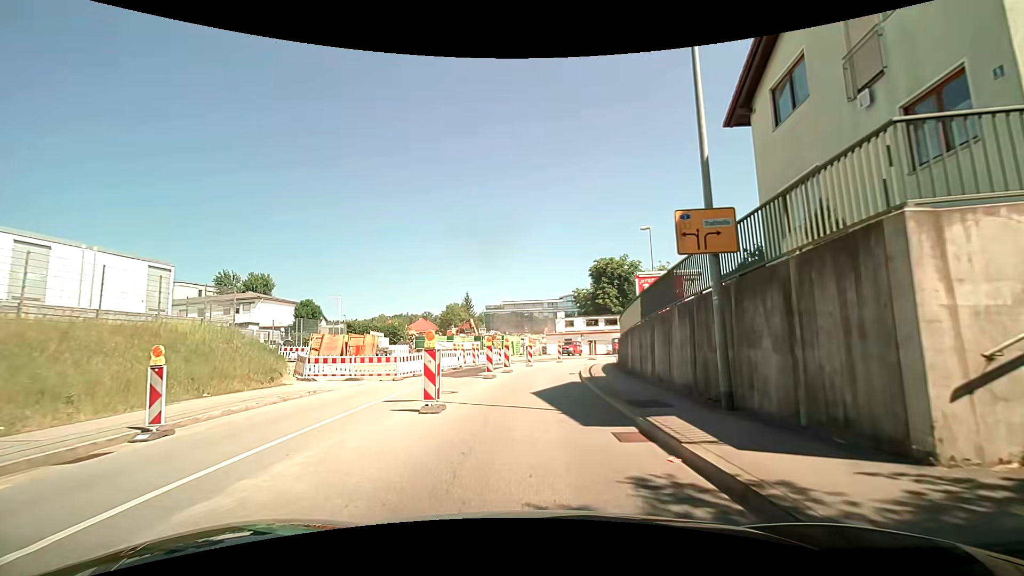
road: tertiary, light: Day
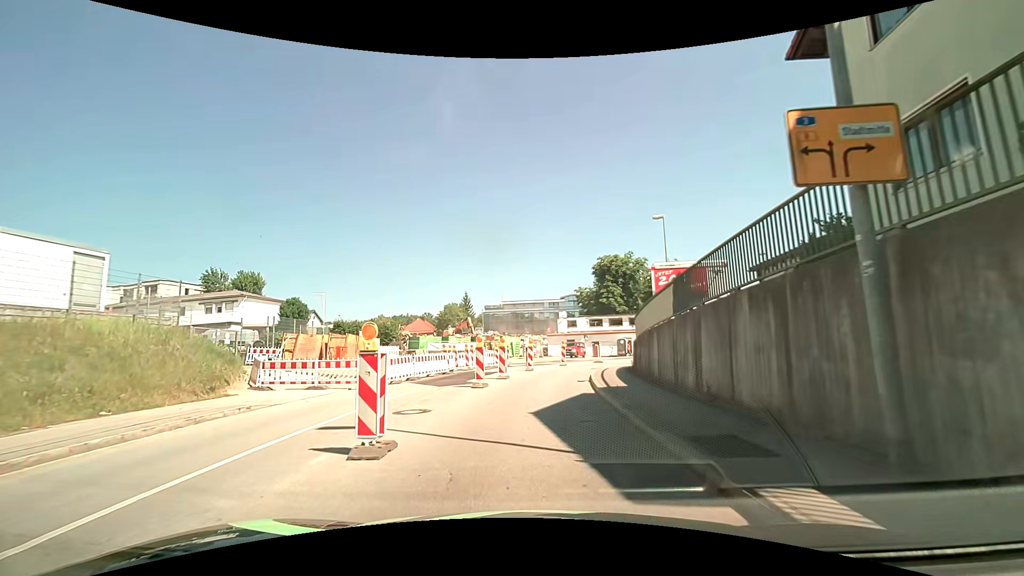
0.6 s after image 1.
(0.0, +3.8) m; -1°
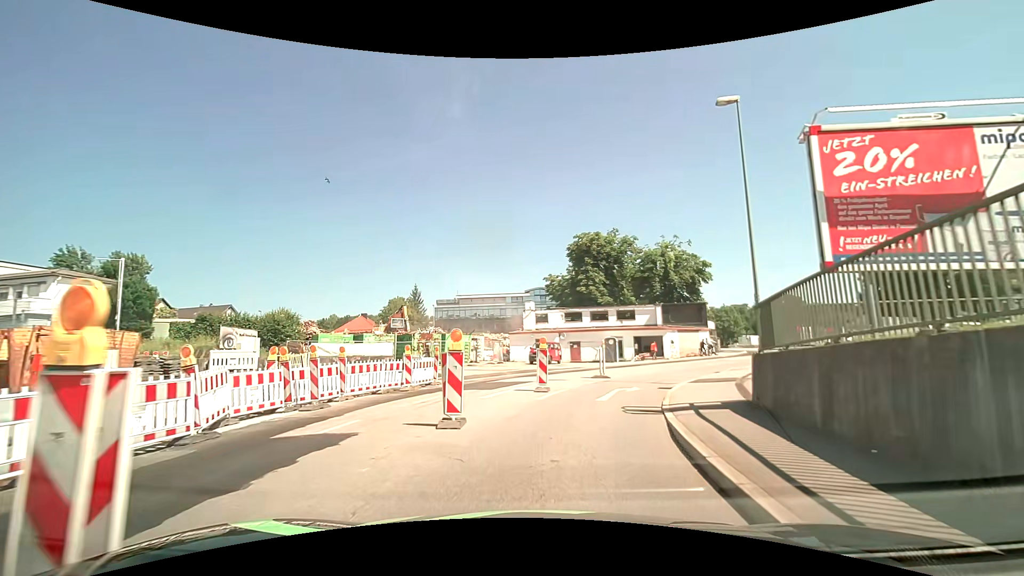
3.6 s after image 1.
(+0.1, +18.0) m; +4°
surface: asphalt
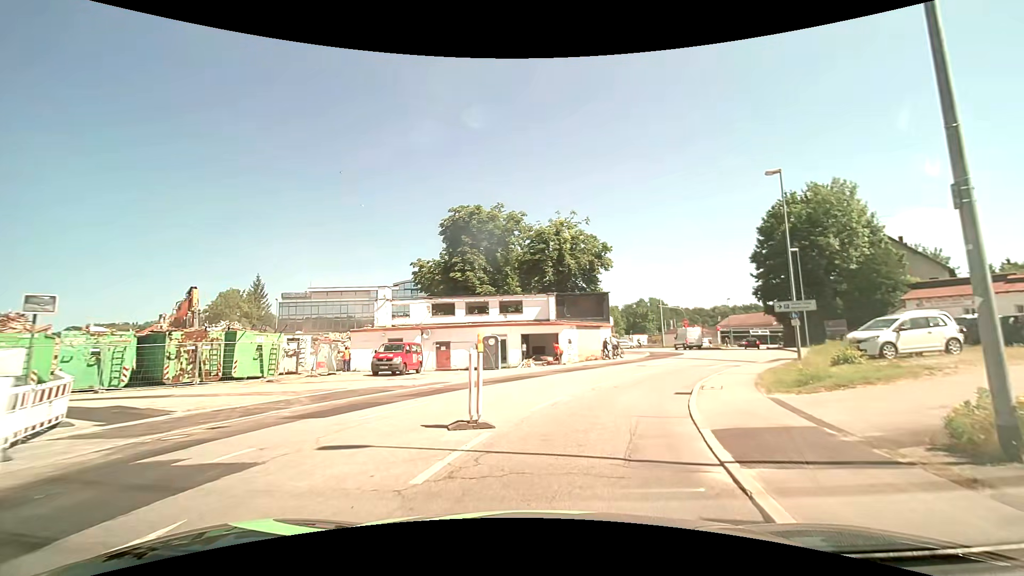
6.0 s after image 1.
(+1.3, +13.3) m; +13°
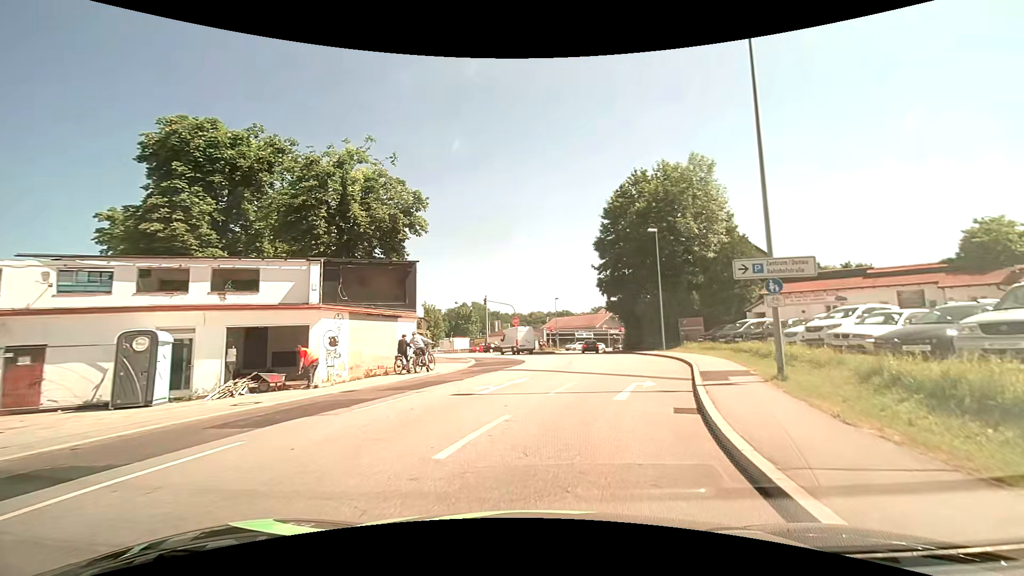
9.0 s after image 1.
(+2.8, +16.4) m; +20°
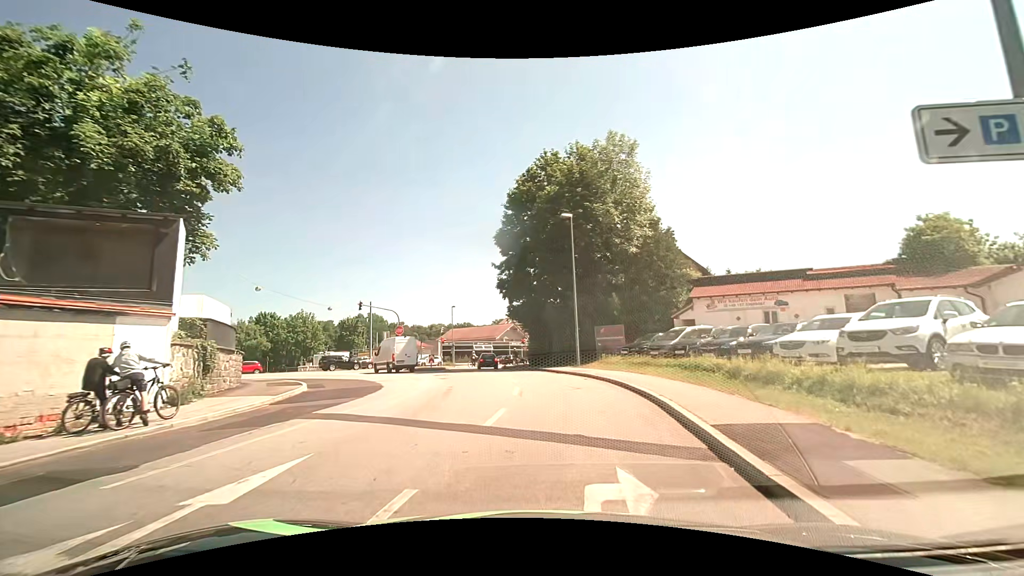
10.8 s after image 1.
(+1.0, +9.8) m; +11°
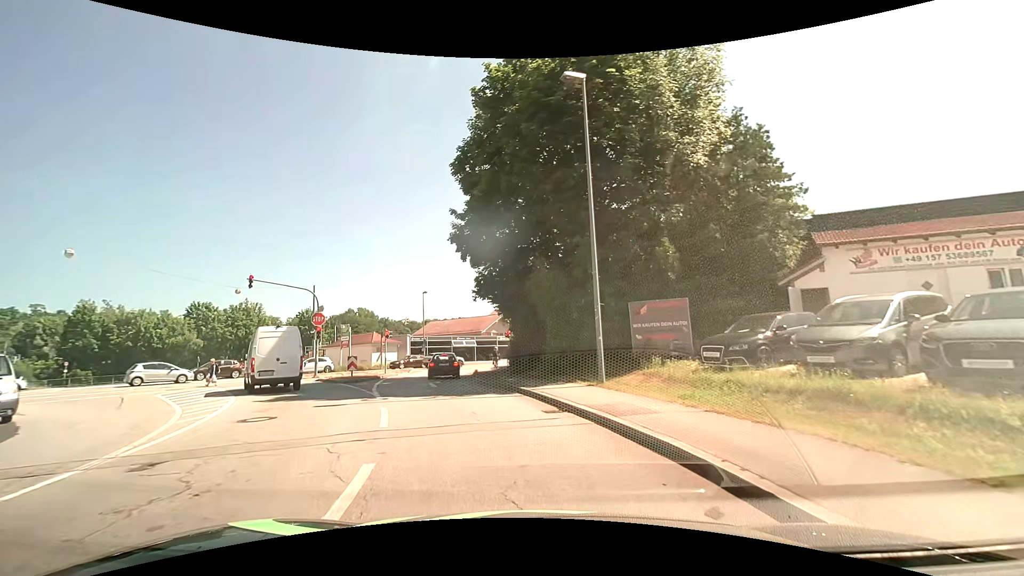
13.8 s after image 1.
(+0.8, +17.0) m; +1°
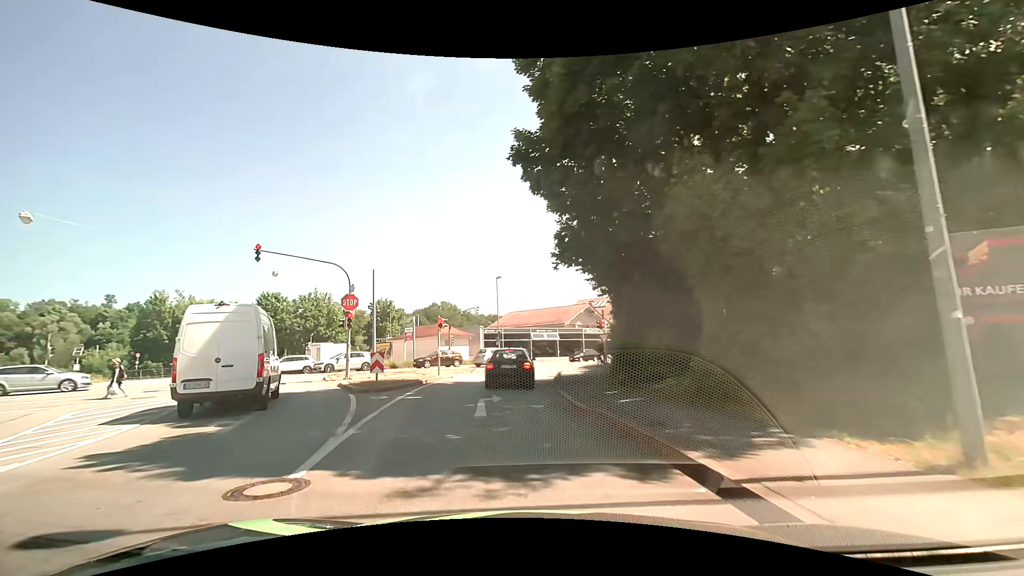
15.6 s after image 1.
(-0.8, +9.6) m; -10°
